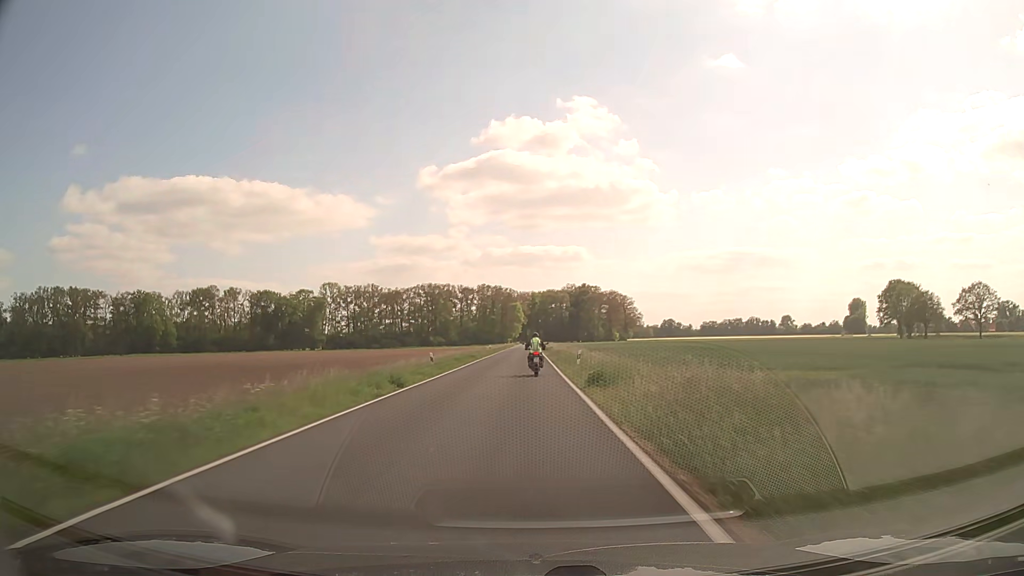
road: secondary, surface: asphalt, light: Day
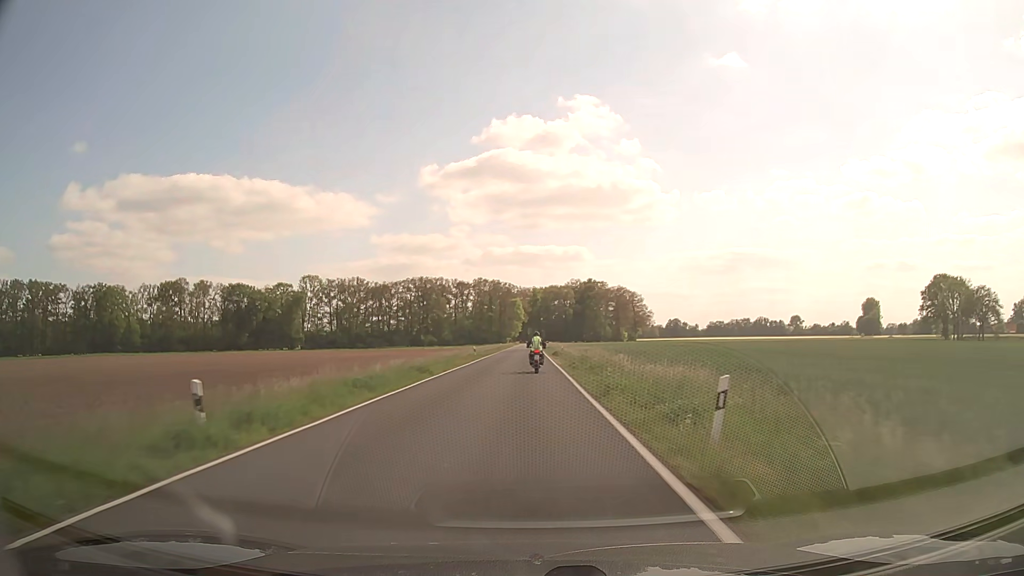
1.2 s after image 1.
(0.0, +25.3) m; 0°
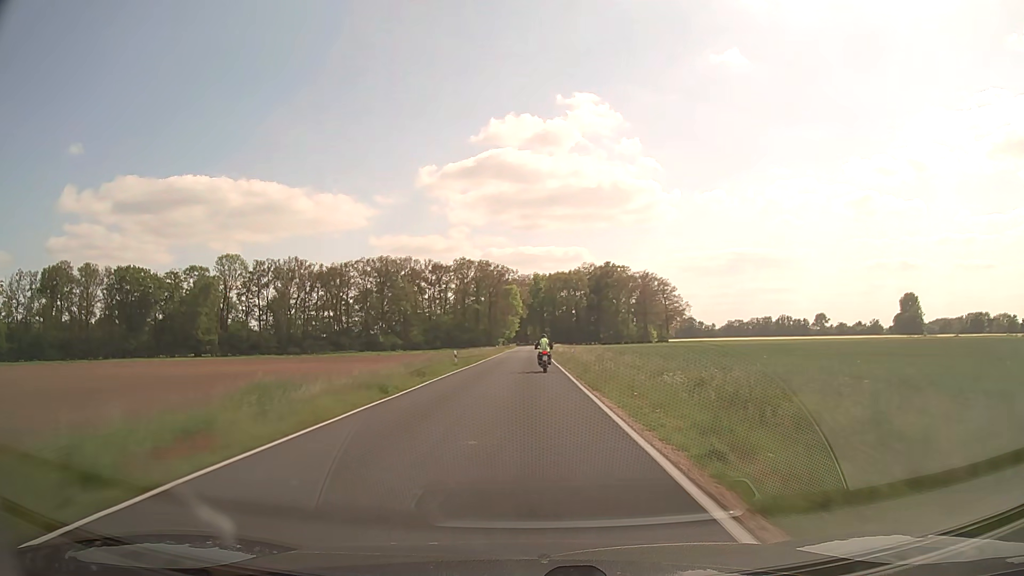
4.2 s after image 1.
(+0.1, +66.9) m; 0°
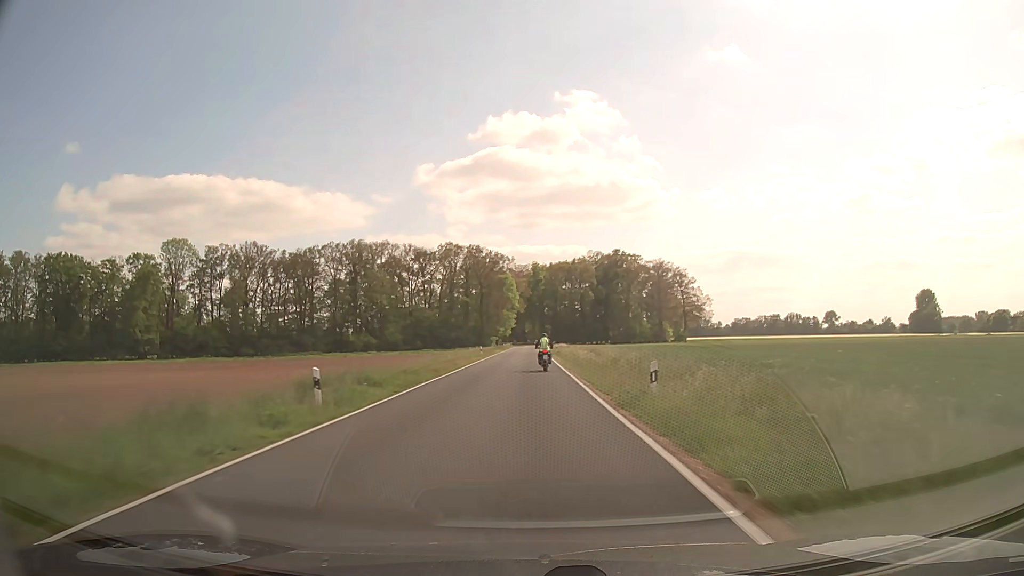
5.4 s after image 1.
(0.0, +27.9) m; 0°
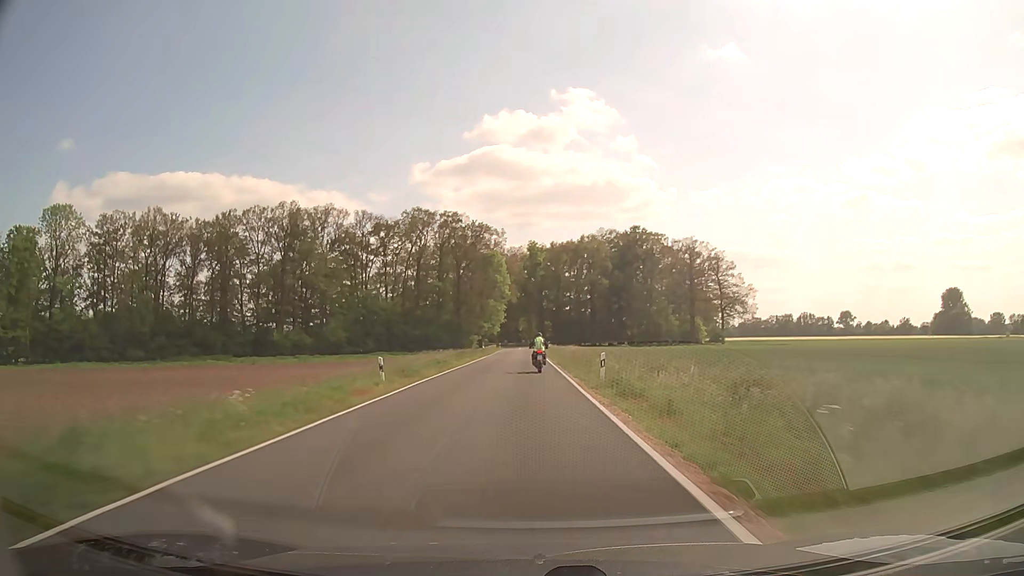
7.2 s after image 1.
(+0.1, +42.3) m; 0°
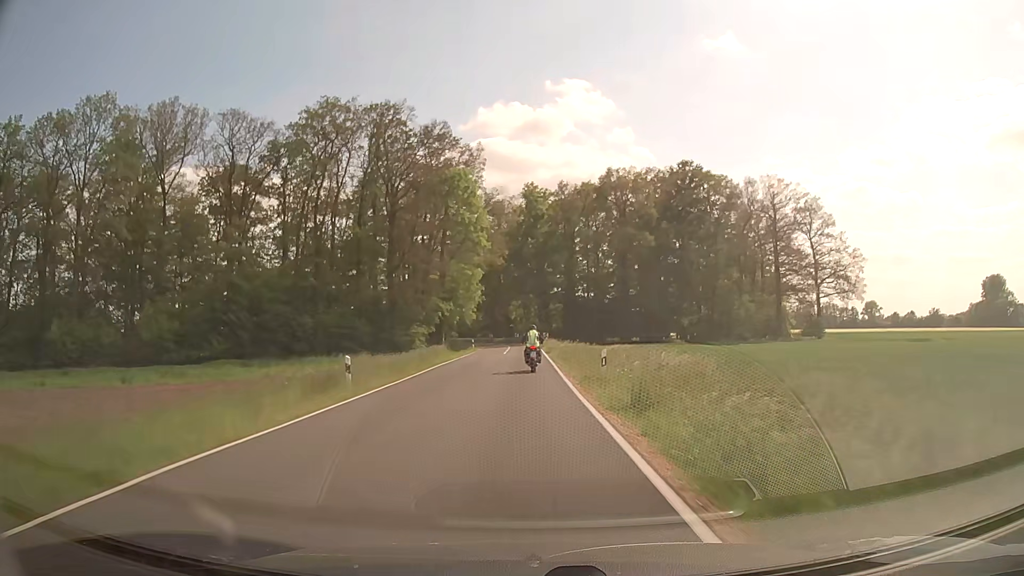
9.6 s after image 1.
(+0.1, +53.7) m; 0°
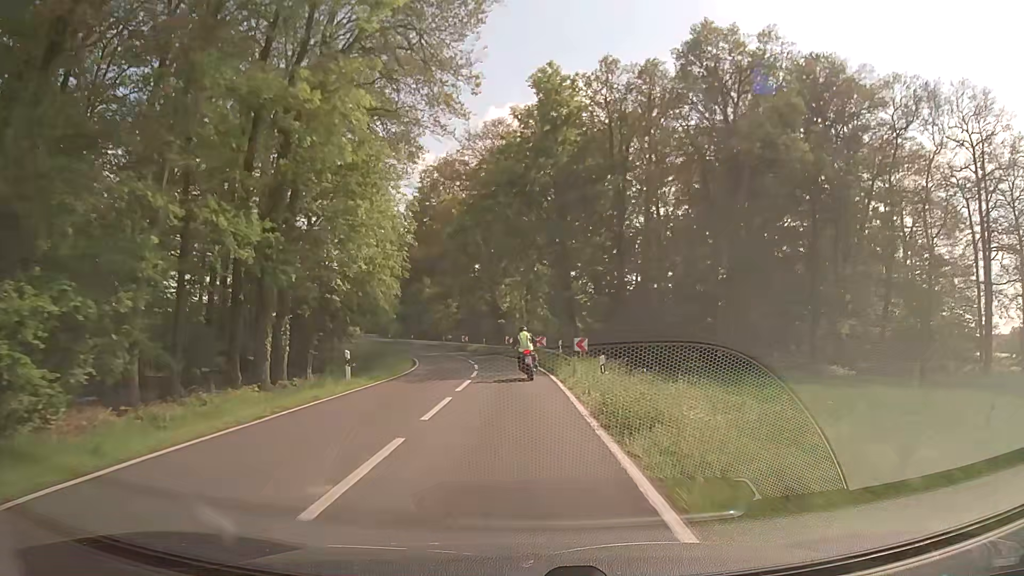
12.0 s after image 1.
(-0.1, +47.3) m; 0°
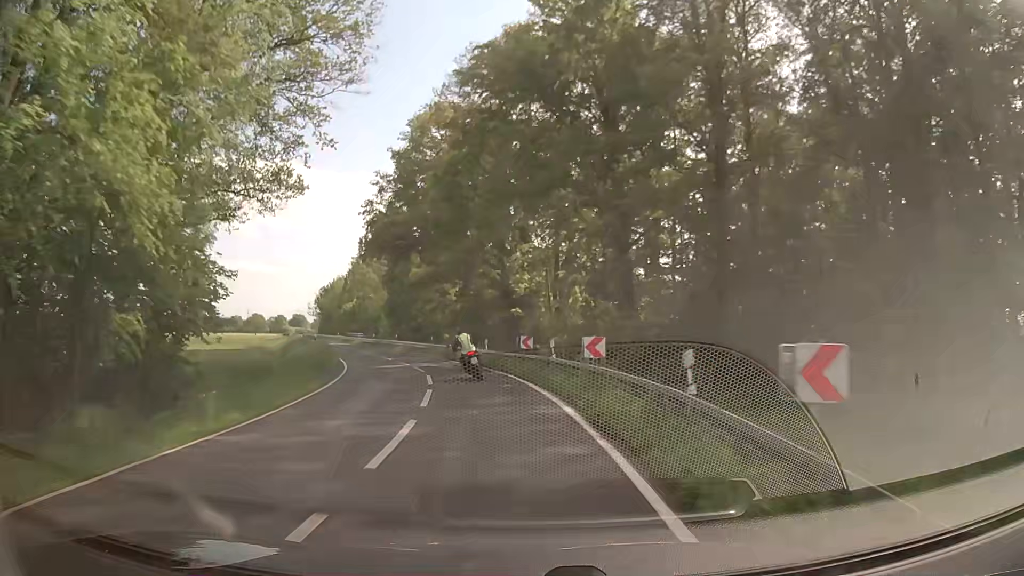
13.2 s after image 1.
(-0.1, +21.5) m; -1°
(0, +10) (-2, +20) (-4, +30) (-7, +39) (-10, +49) (-14, +58) (-18, +67) (-22, +76) (-26, +86) (-29, +95) m
